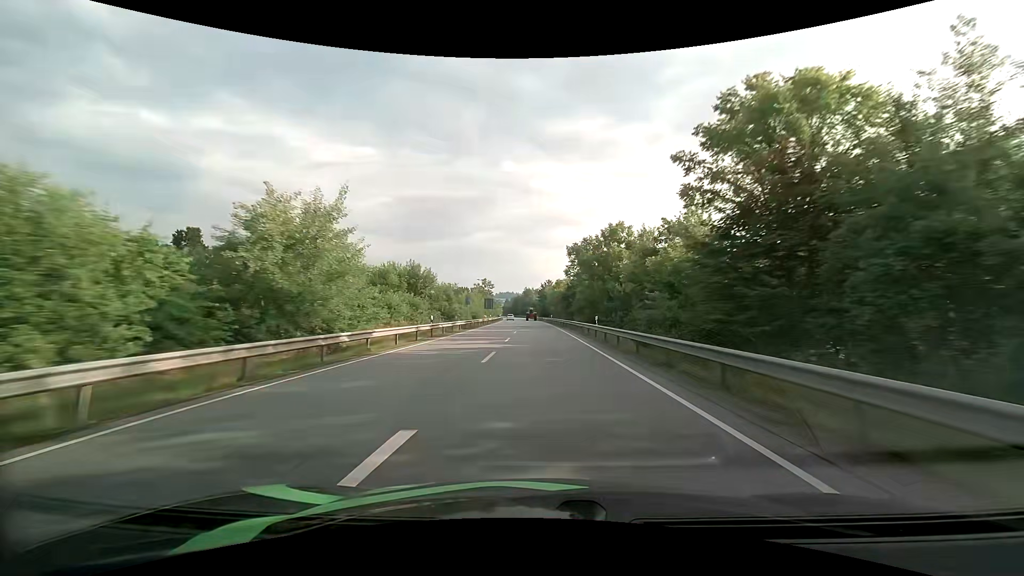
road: primary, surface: asphalt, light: Day
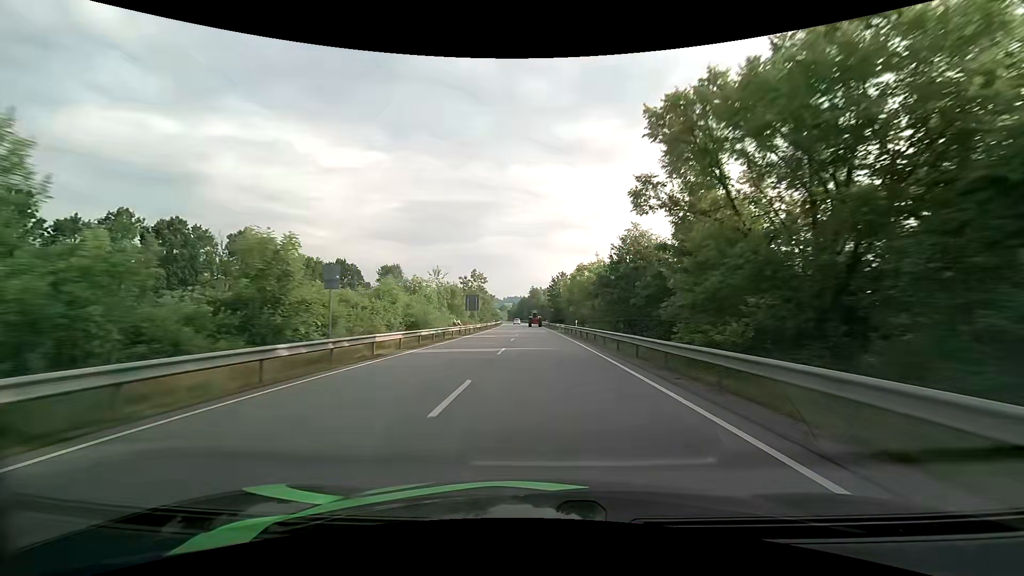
(-0.4, +39.7) m; -1°
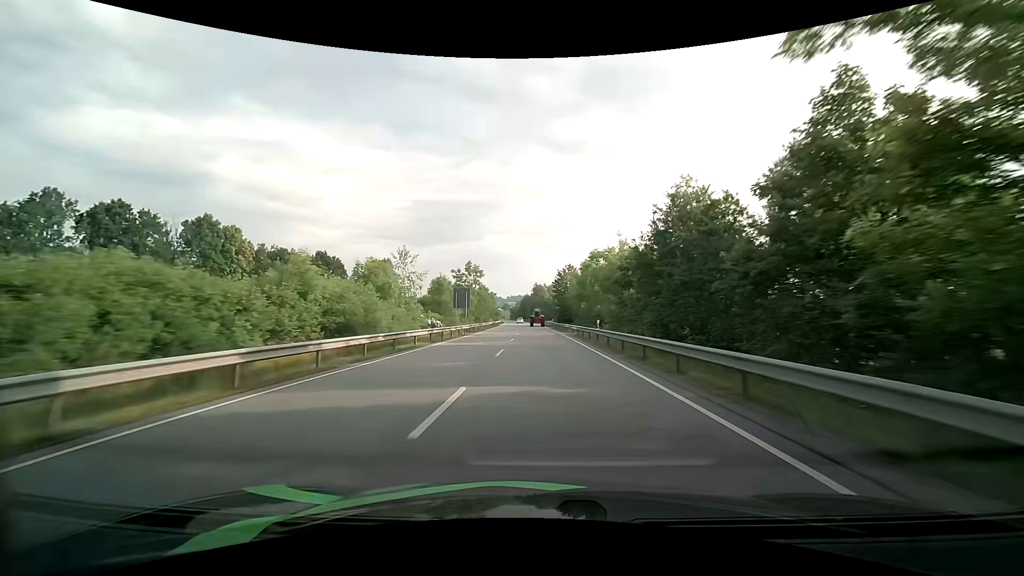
(-0.1, +13.1) m; 0°
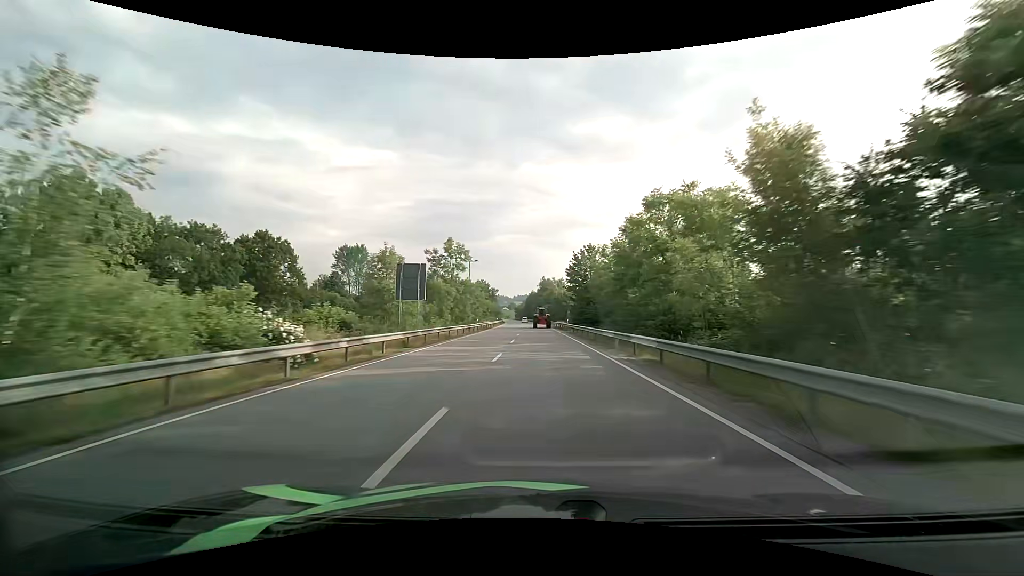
(-0.2, +26.2) m; -1°
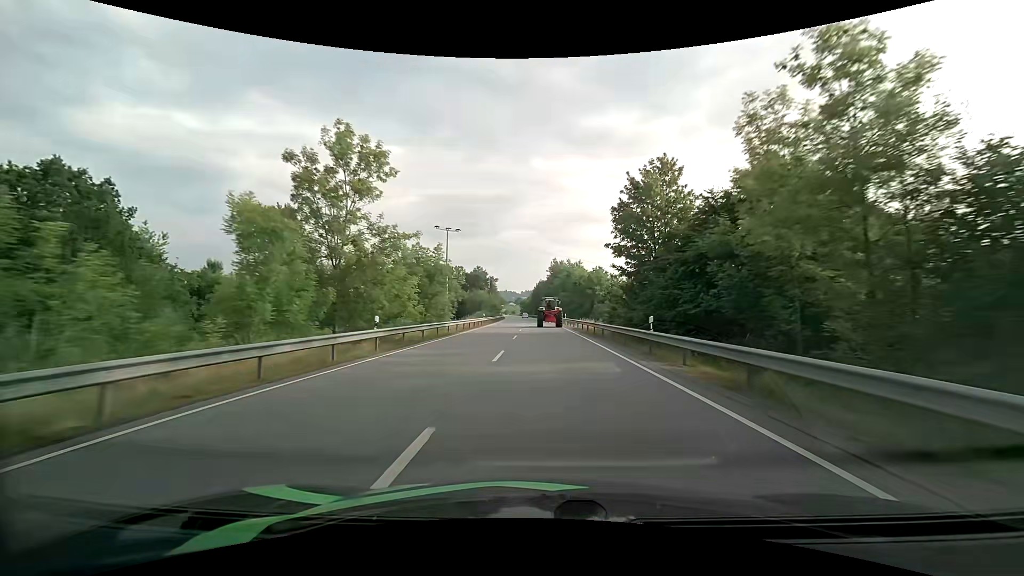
(-0.4, +37.4) m; -1°
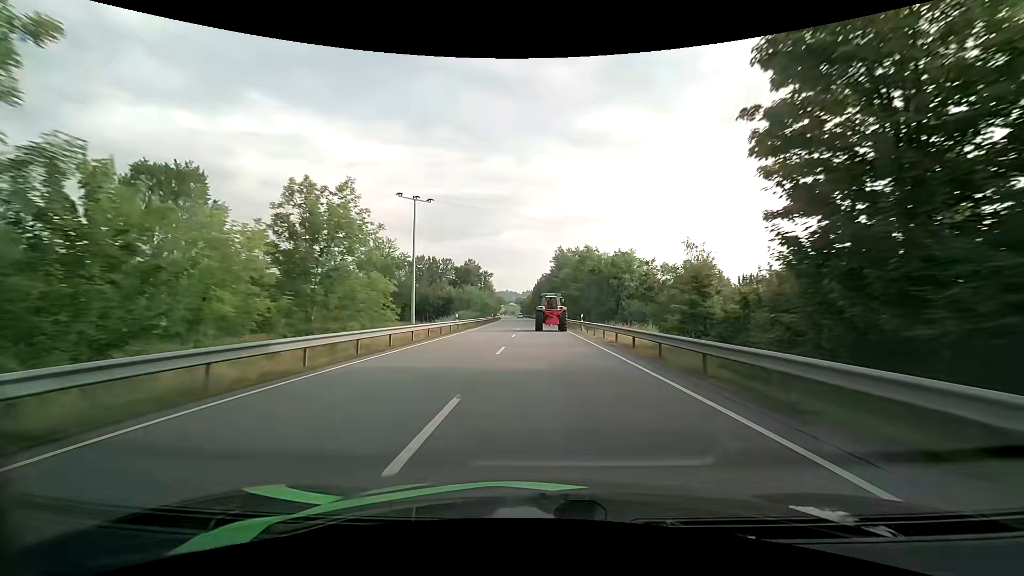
(0.0, +21.3) m; 0°
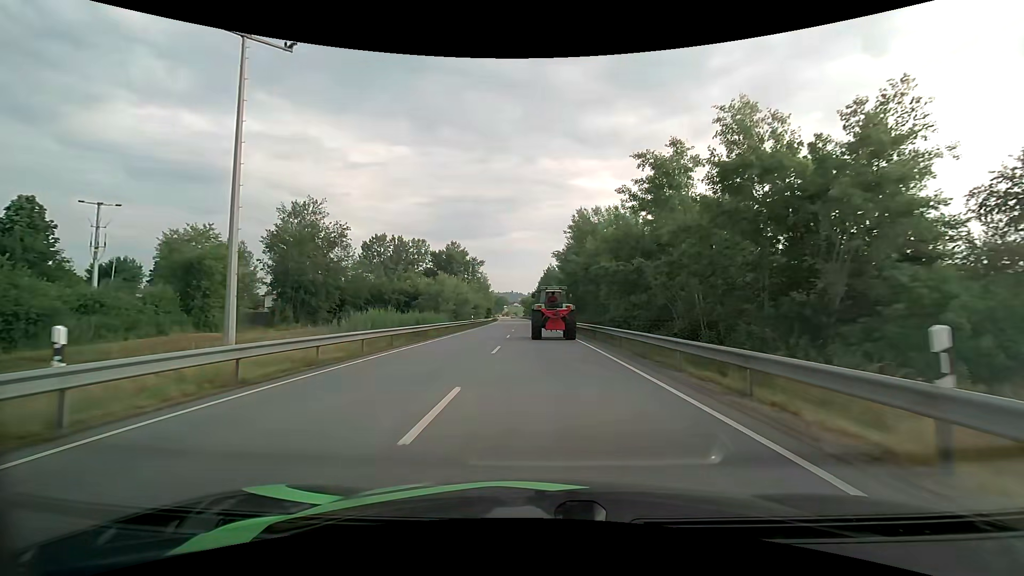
(-0.2, +34.3) m; -1°
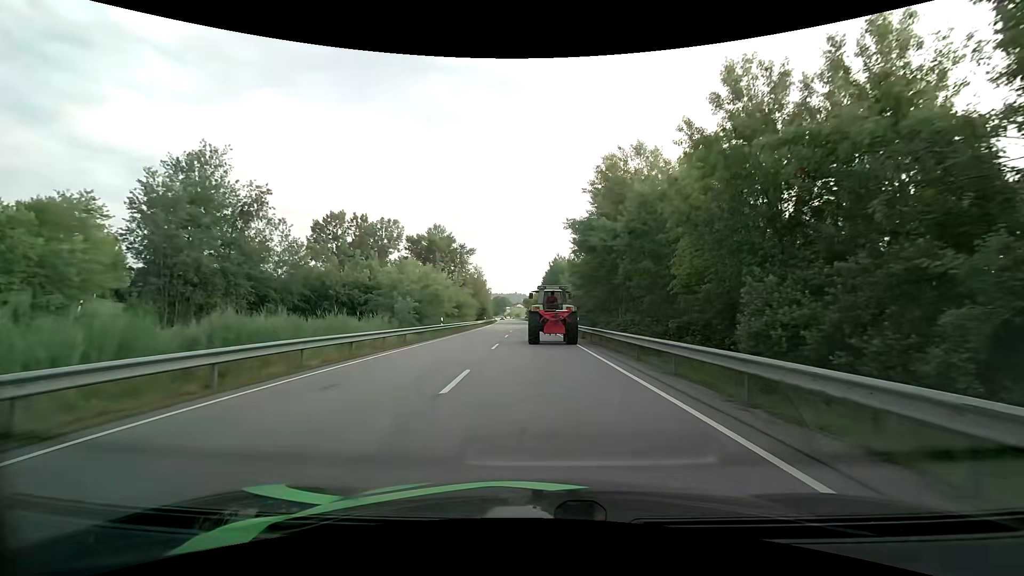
(-0.1, +20.3) m; 0°
(0, +10) (0, +20) (0, +30) (0, +40) (-1, +50) (-1, +60) (-2, +70) (-4, +80) (-5, +90) (-6, +100) m
